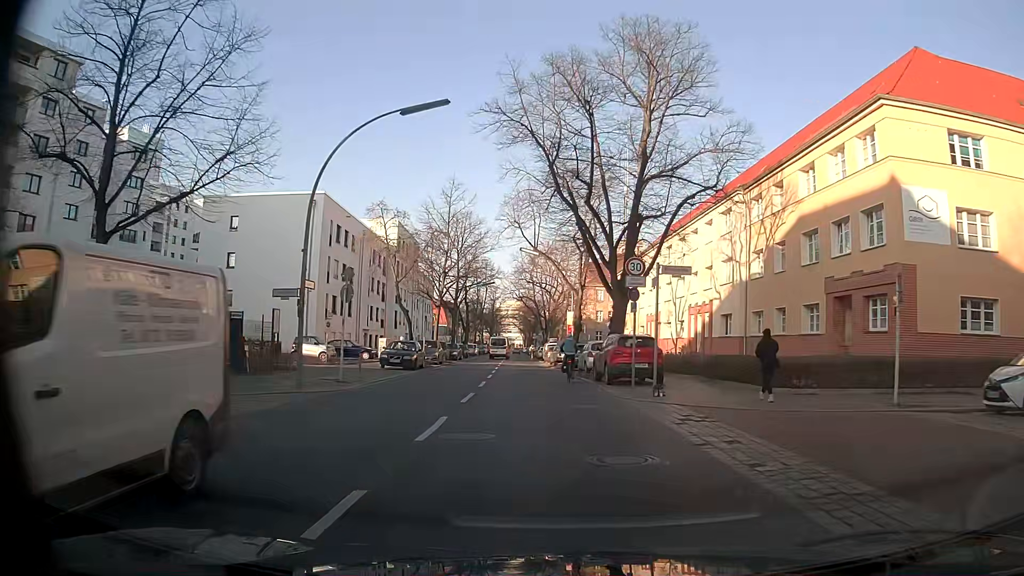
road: secondary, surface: asphalt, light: Day
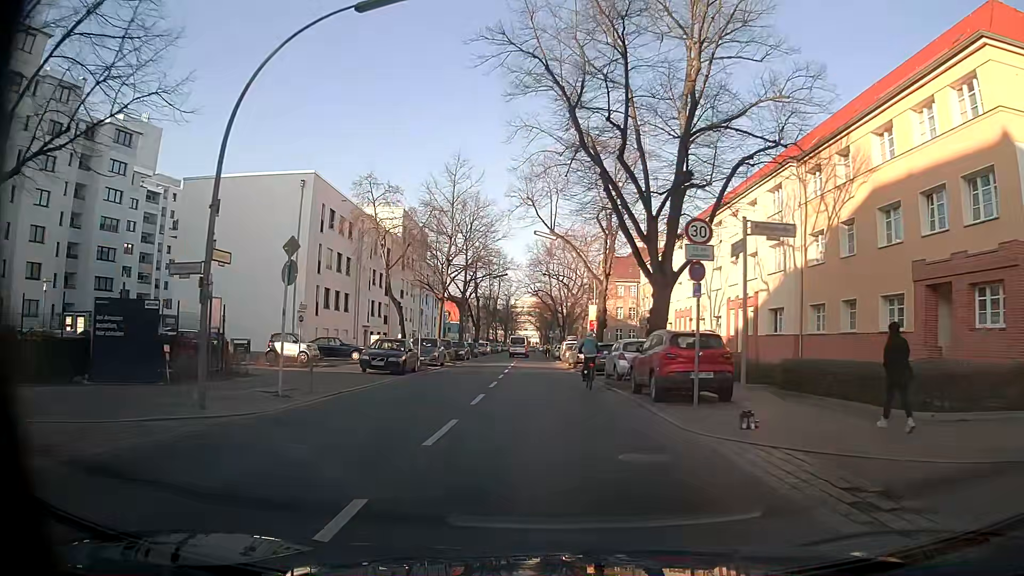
(0.0, +6.3) m; 0°
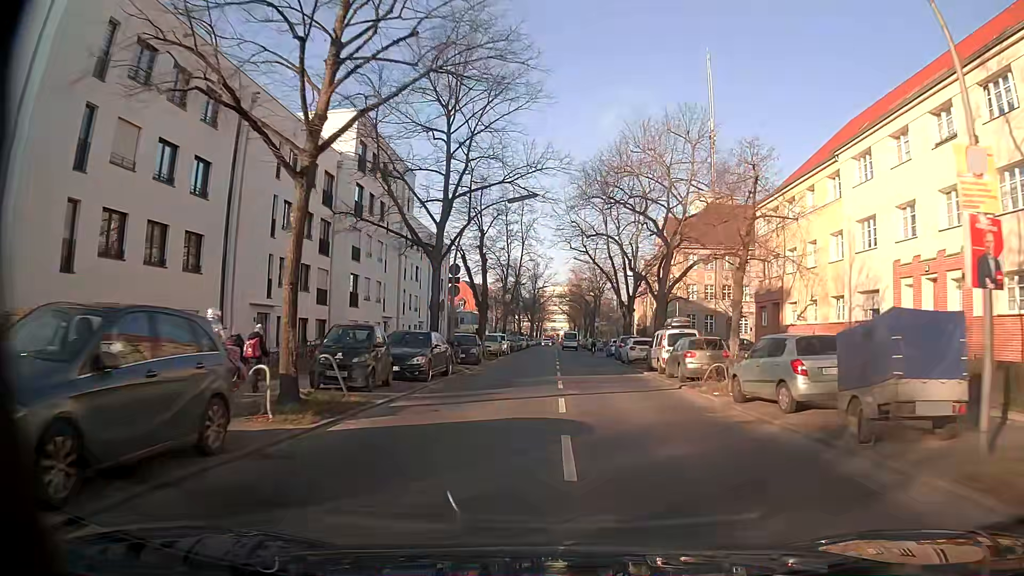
(-2.2, +32.6) m; -2°
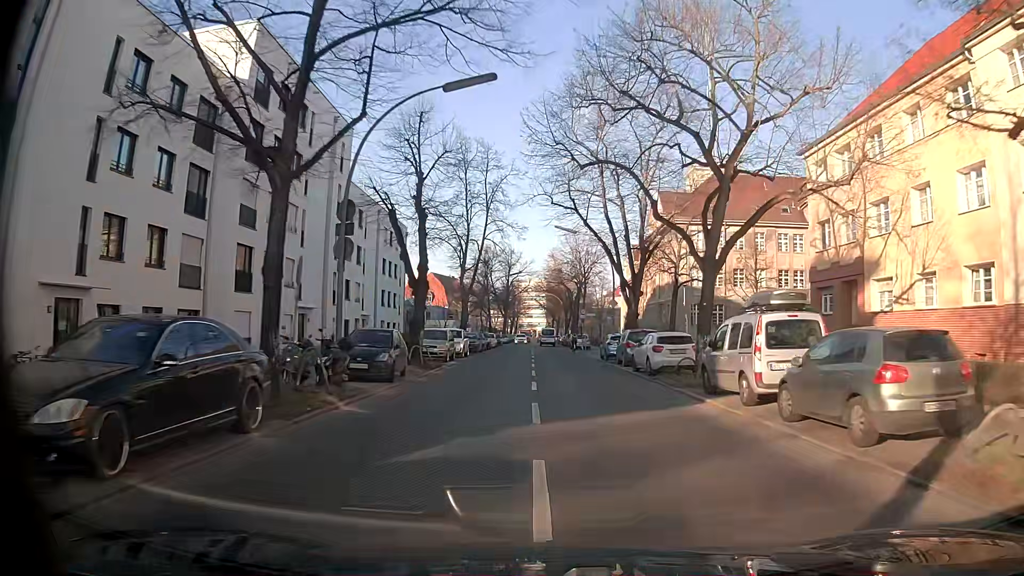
(+0.2, +14.4) m; +1°
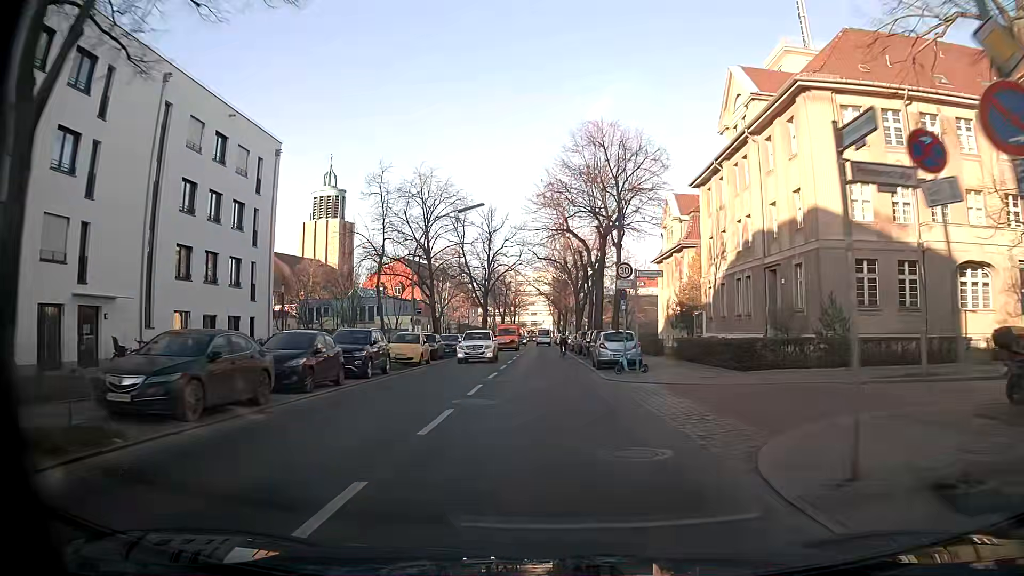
(+1.1, +37.7) m; +1°
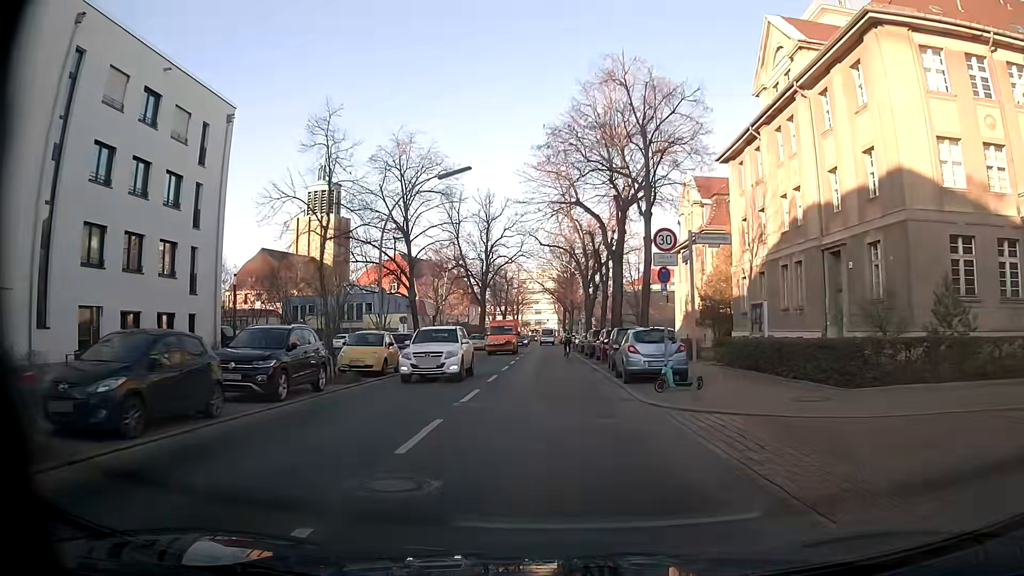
(-0.2, +7.6) m; -1°
(0, +10) (0, +20) (0, +30) (0, +40) (0, +50) (0, +60) (0, +70) (0, +80) (0, +90) (0, +100) m
